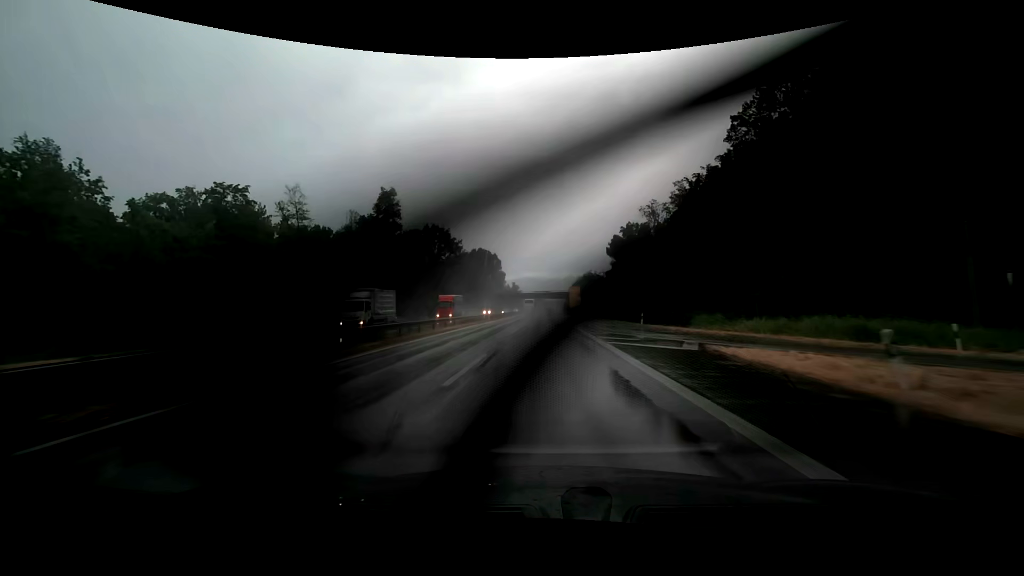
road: trunk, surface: asphalt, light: Day
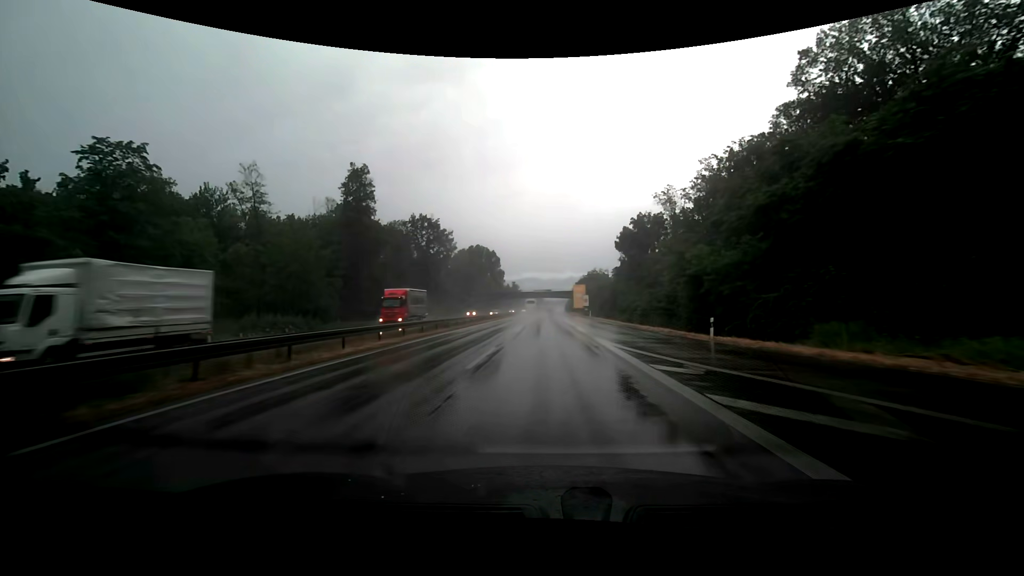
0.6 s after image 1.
(0.0, +15.7) m; 0°
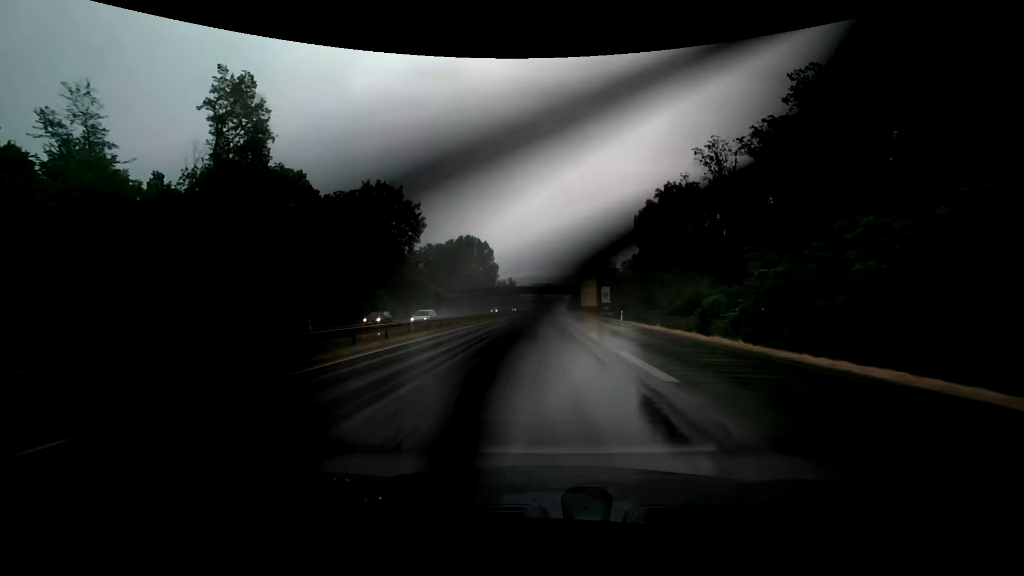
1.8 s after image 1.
(0.0, +31.3) m; 0°
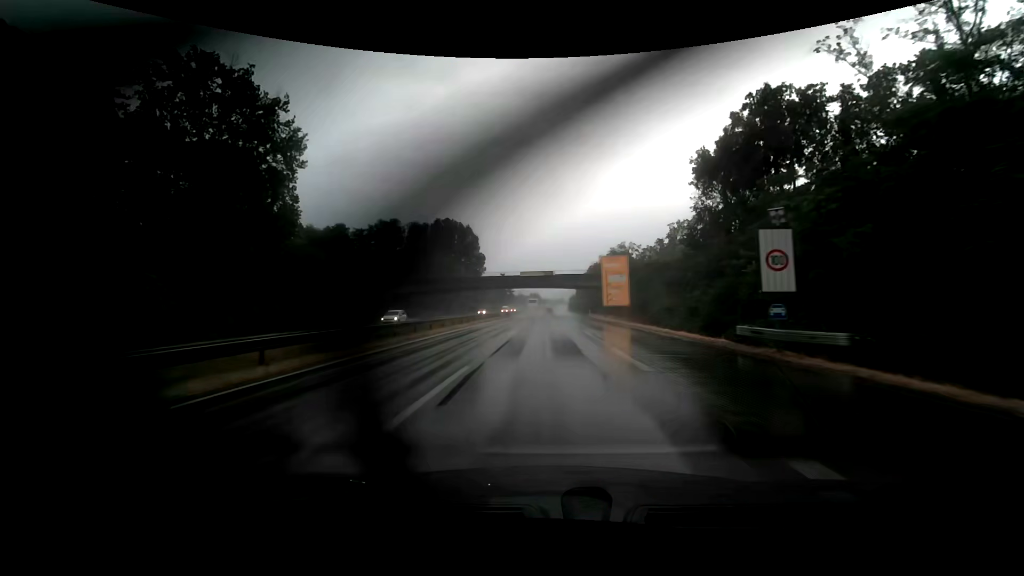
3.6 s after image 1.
(0.0, +46.5) m; 0°
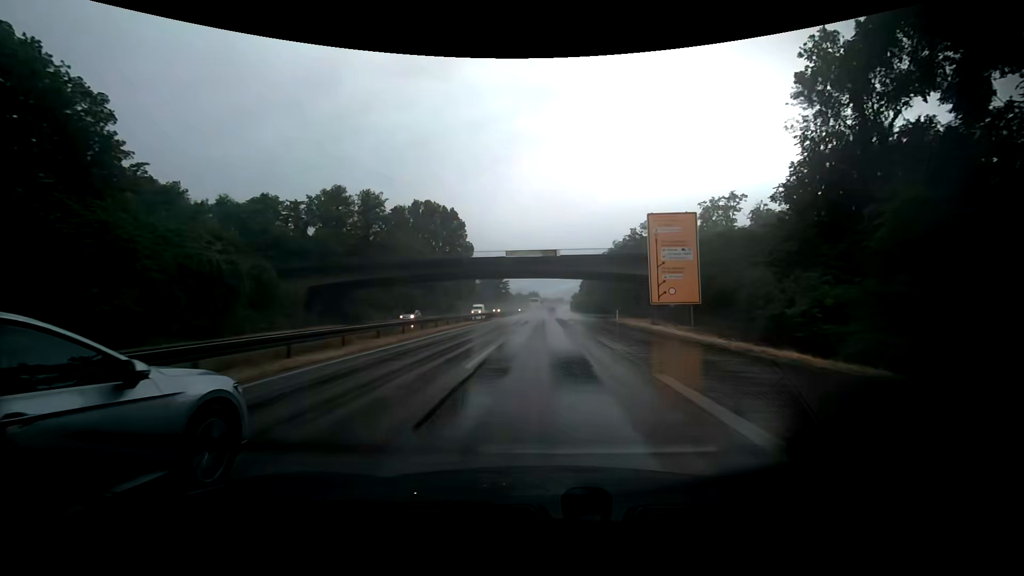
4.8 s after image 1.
(0.0, +30.7) m; 0°
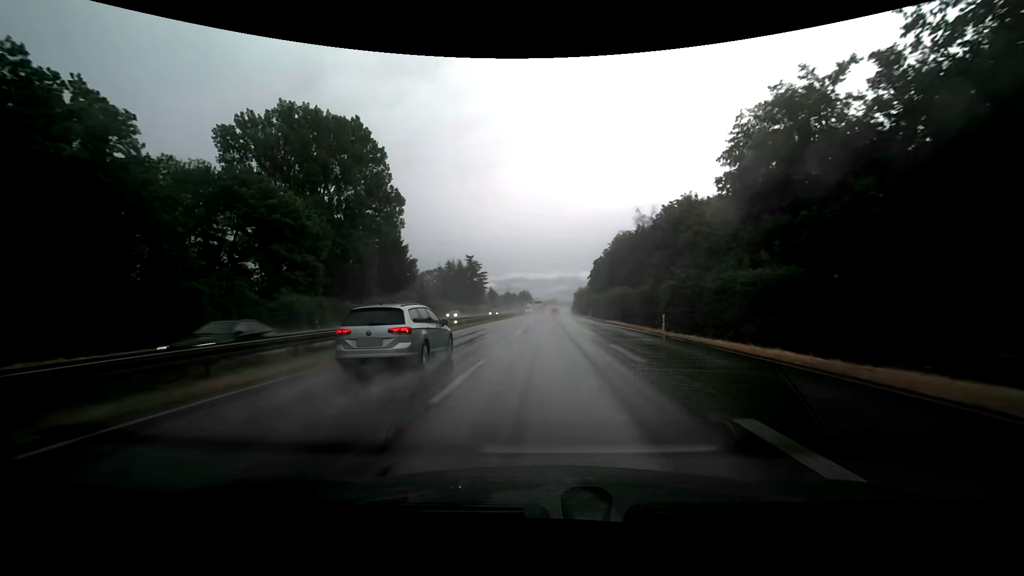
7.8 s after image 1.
(+0.6, +75.9) m; +2°
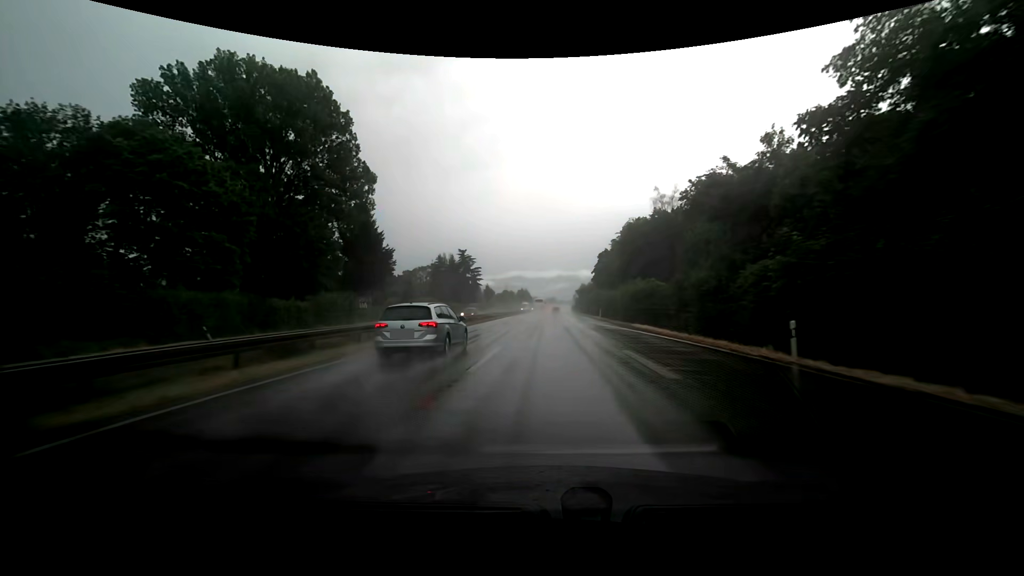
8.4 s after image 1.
(-0.1, +15.0) m; -1°
